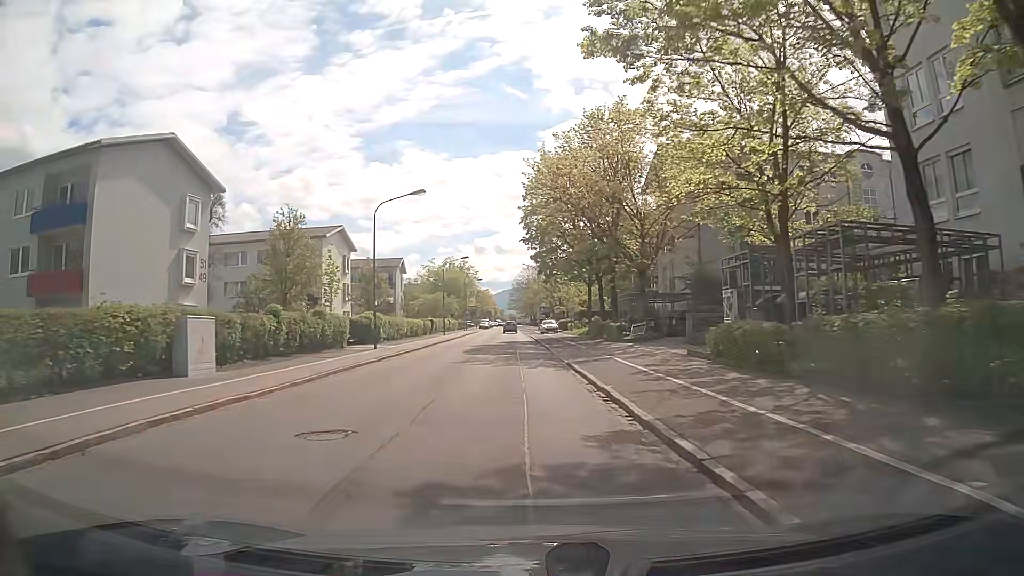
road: tertiary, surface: asphalt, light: Day
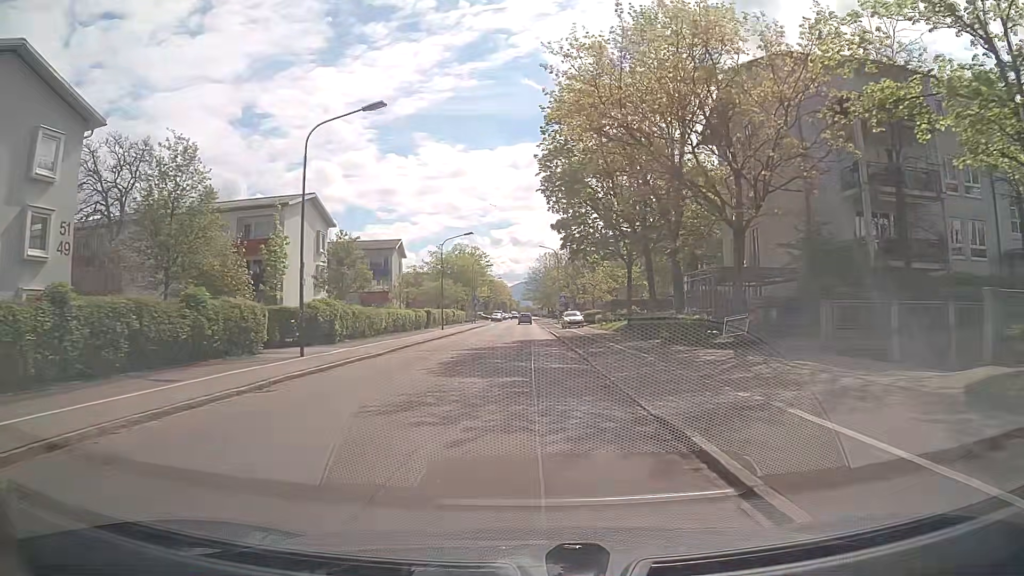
(-0.3, +13.7) m; -2°
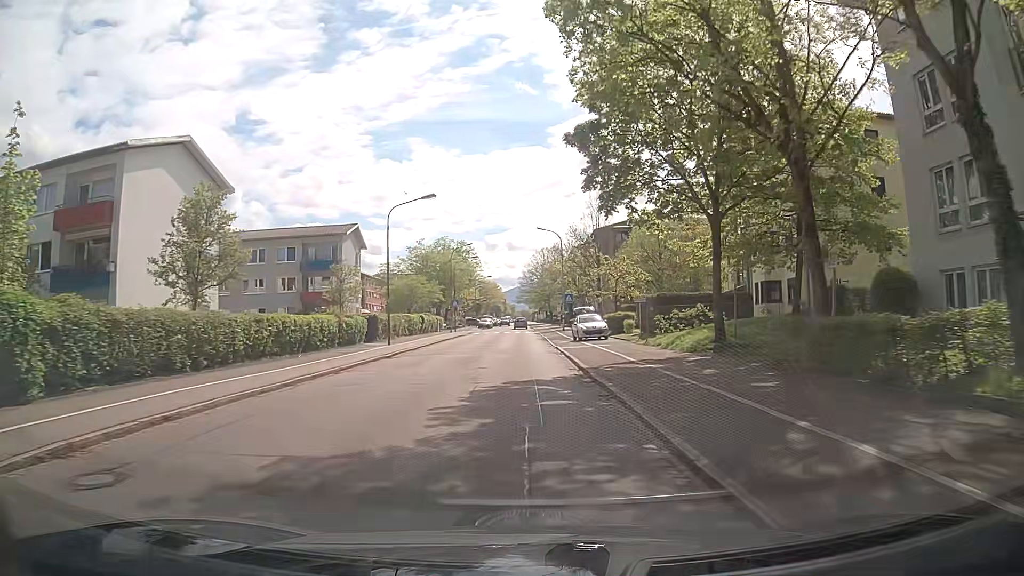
(+0.1, +20.5) m; +1°
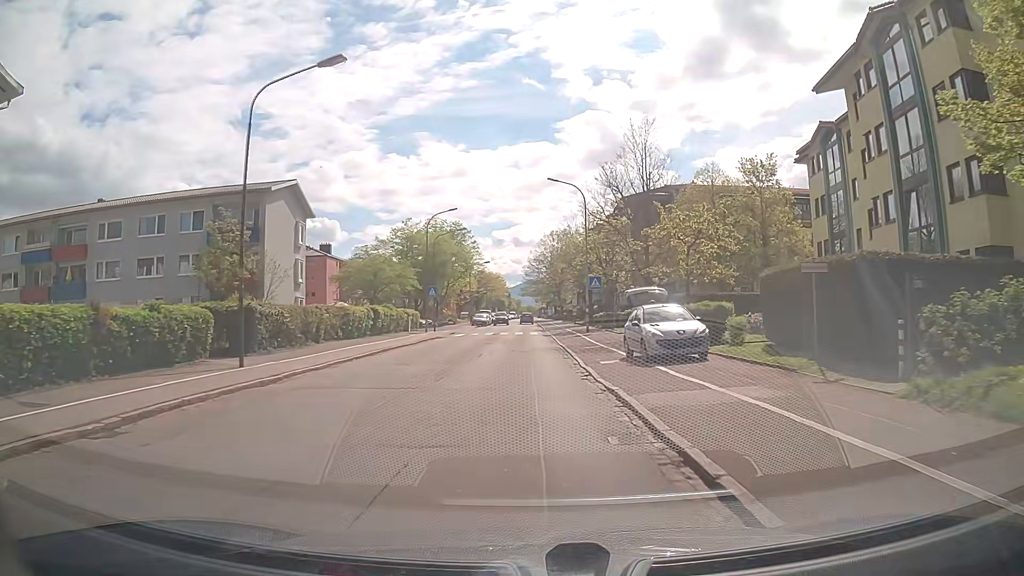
(-0.2, +20.1) m; -1°
(0, +10) (0, +20) (0, +30) (0, +40) (0, +50) (0, +60) (0, +70) (0, +80) (0, +90) (0, +100) m
